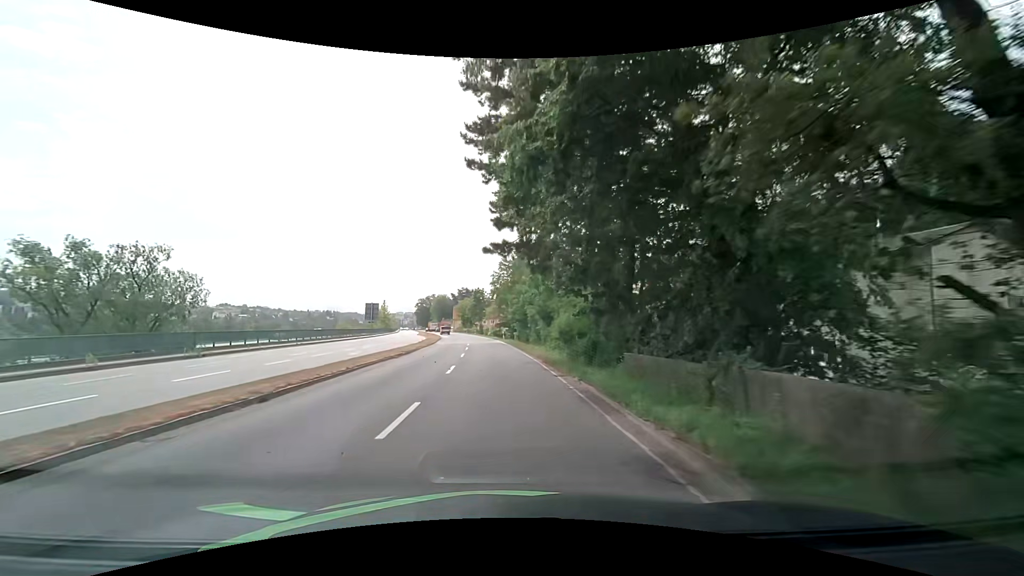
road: primary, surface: asphalt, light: Day
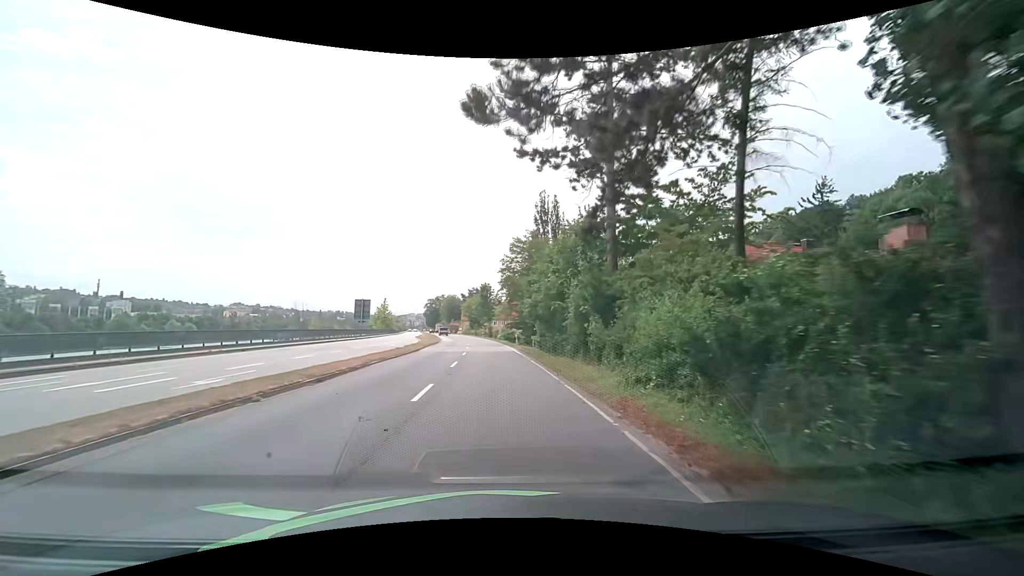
(-0.3, +15.2) m; -1°
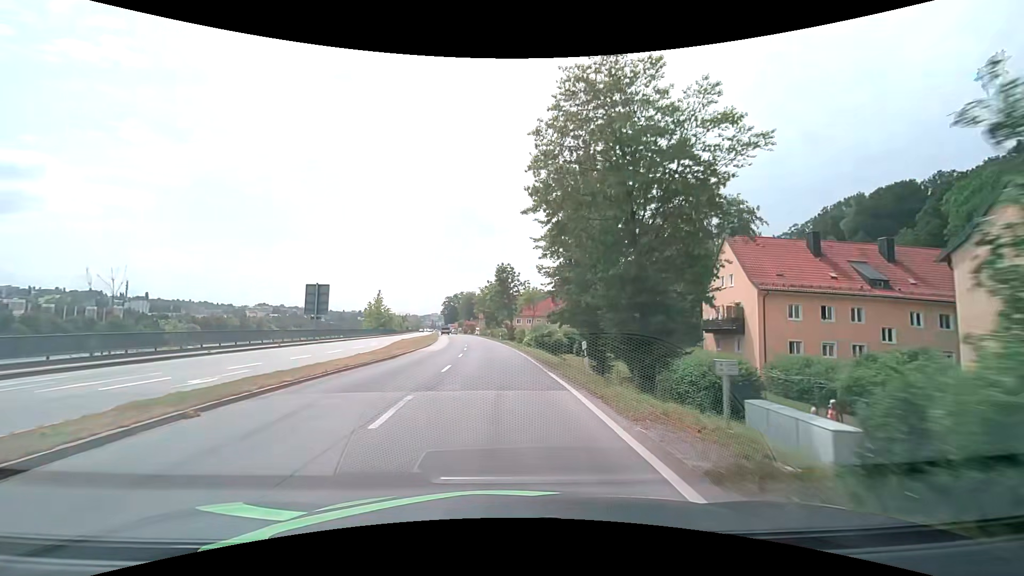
(-0.8, +30.3) m; -2°
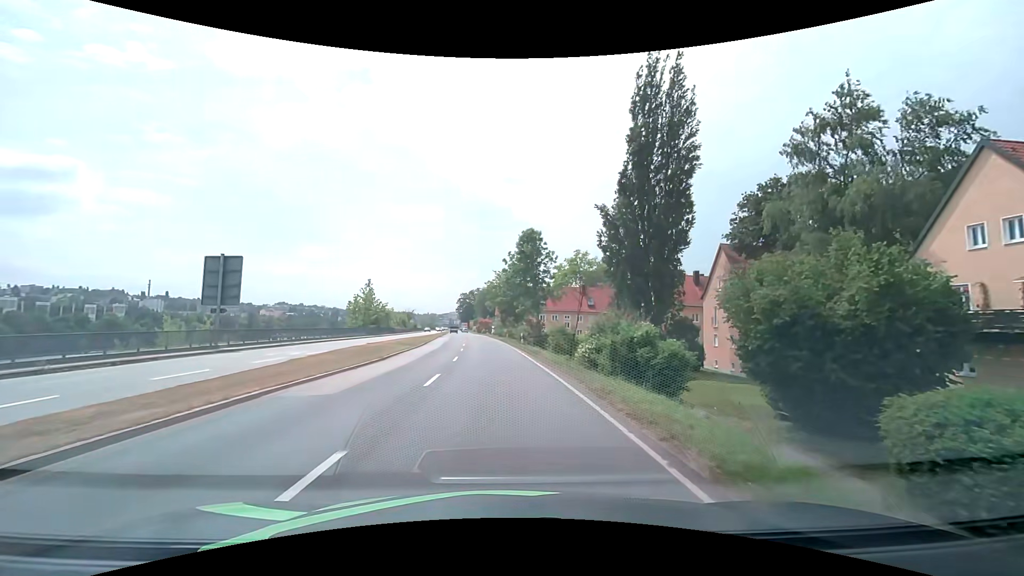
(-0.6, +22.6) m; -2°
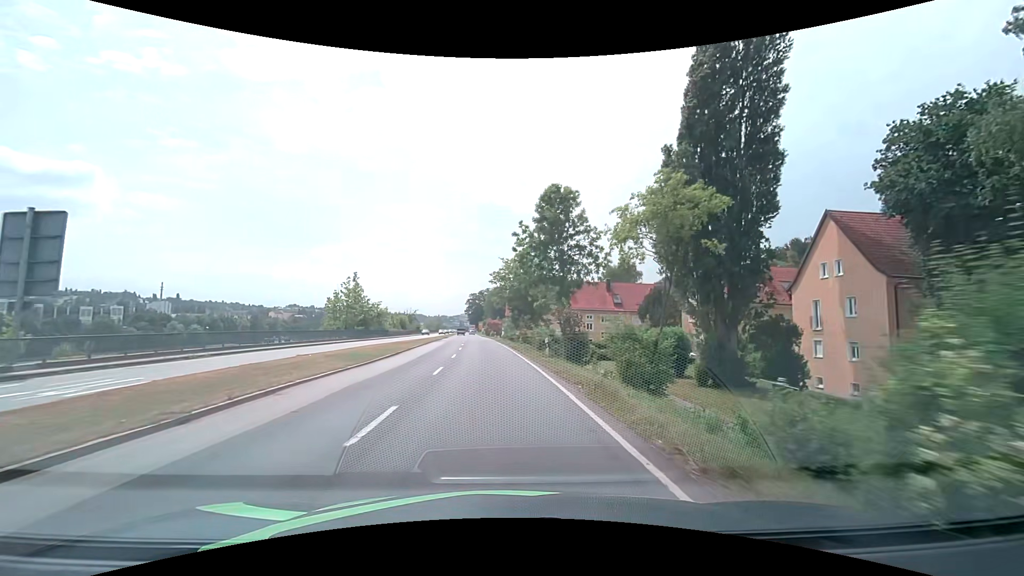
(-0.2, +15.0) m; -1°
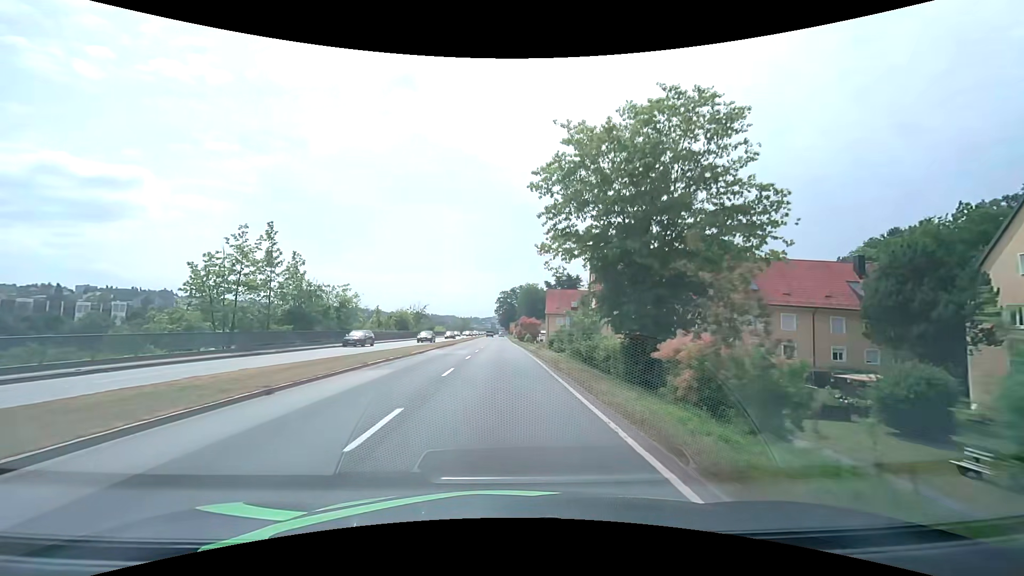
(-1.6, +37.0) m; -4°
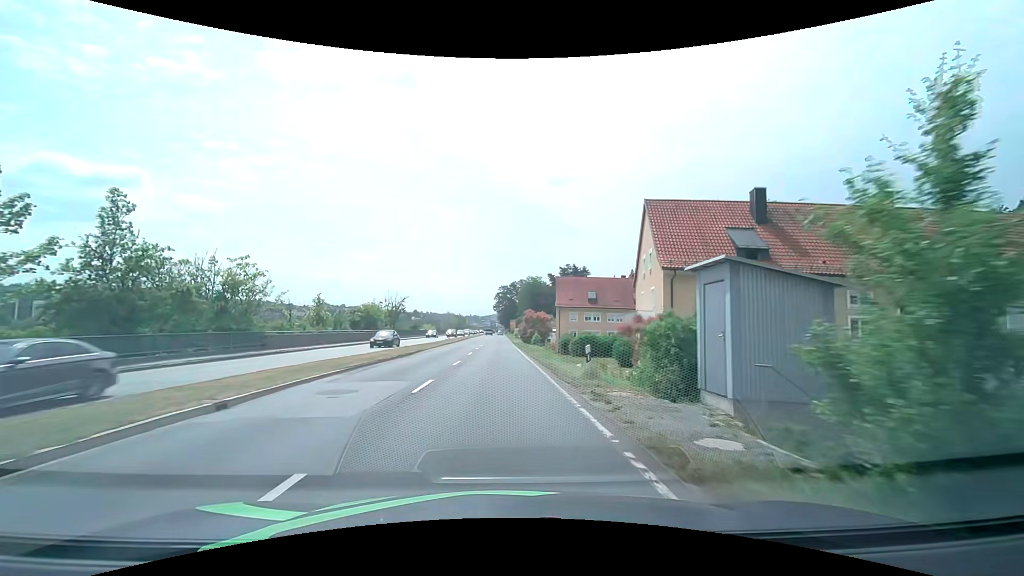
(0.0, +22.1) m; 0°
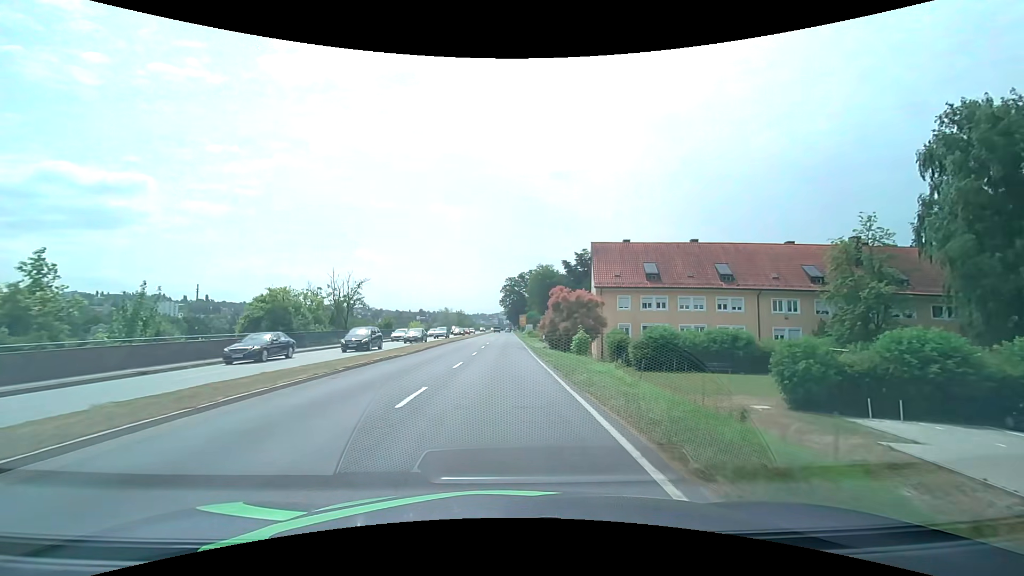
(-0.3, +30.0) m; -1°
(0, +10) (0, +20) (0, +30) (0, +40) (0, +50) (0, +60) (0, +70) (0, +80) (0, +90) (0, +100) m
